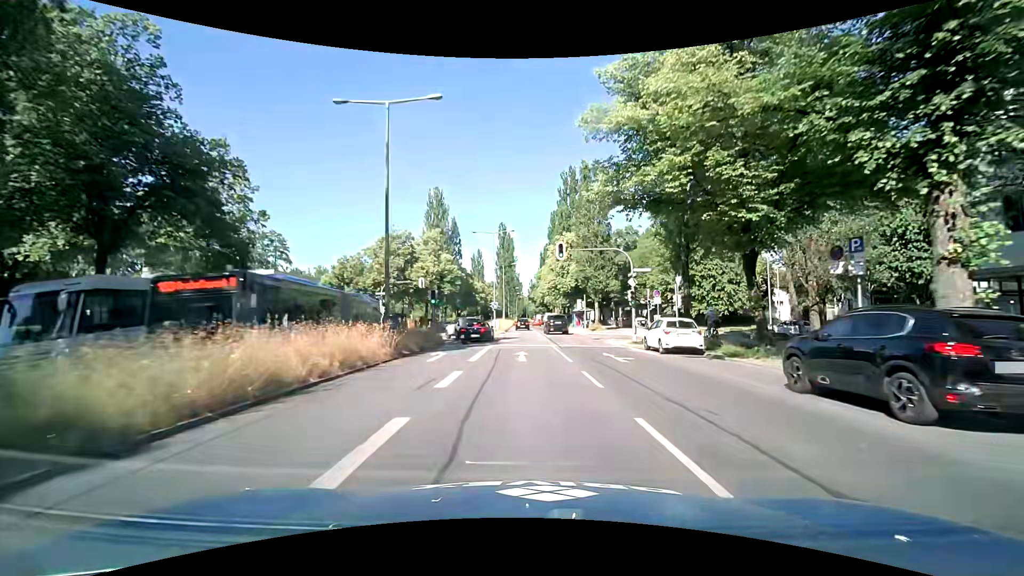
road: secondary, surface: asphalt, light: Day
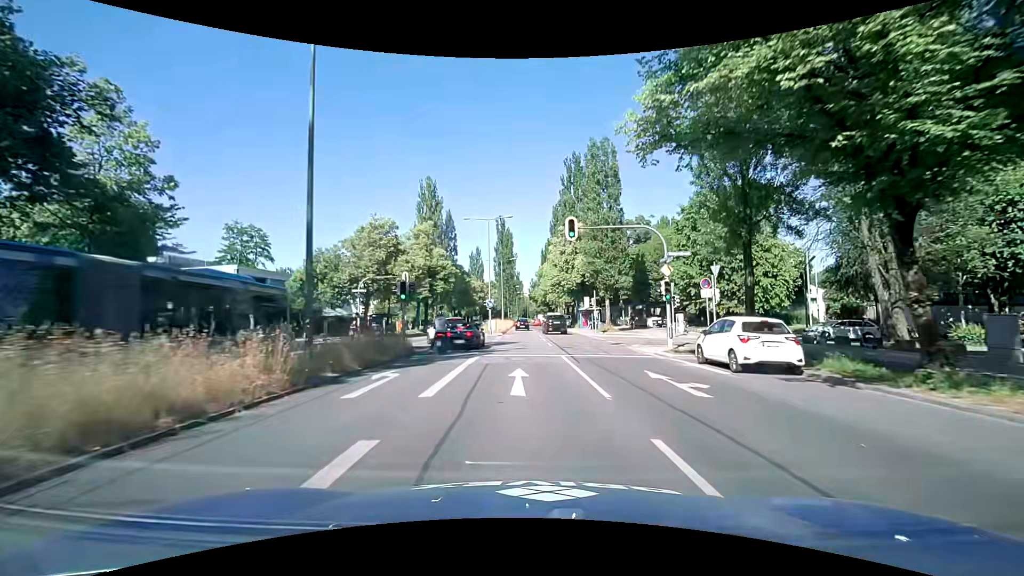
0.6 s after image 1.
(0.0, +7.2) m; 0°
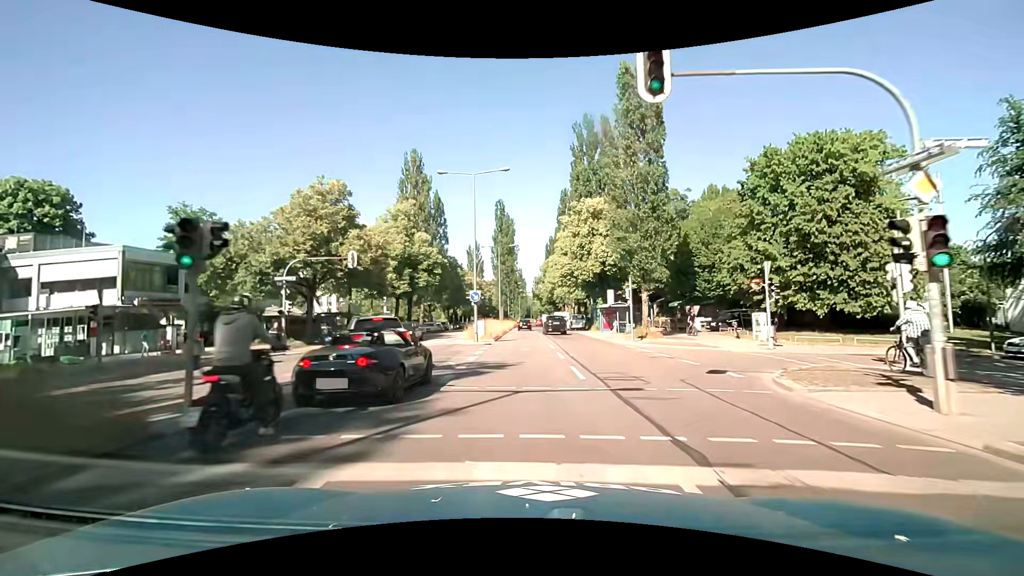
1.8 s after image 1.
(-0.1, +14.4) m; 0°
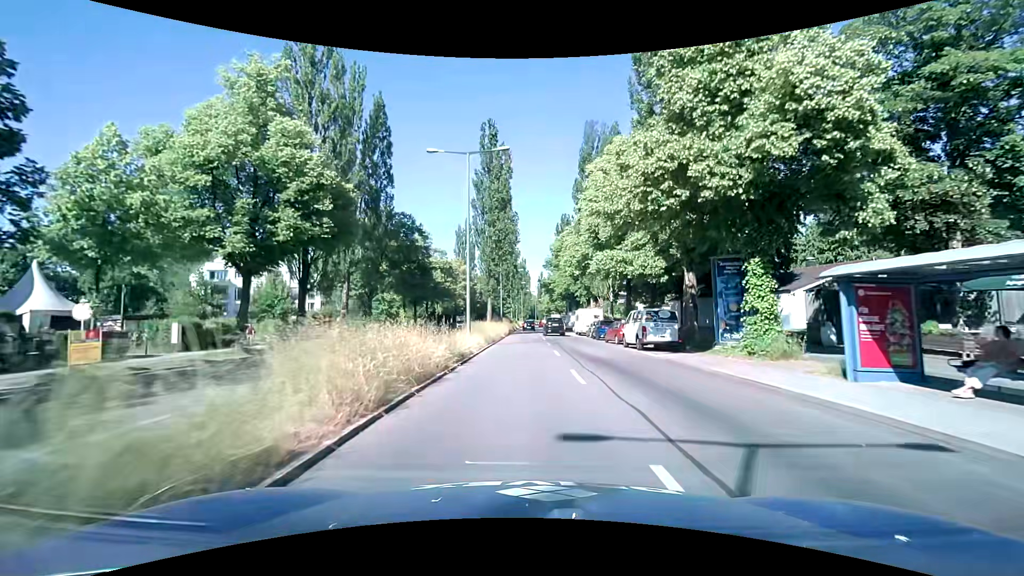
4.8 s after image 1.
(-0.3, +35.5) m; 0°
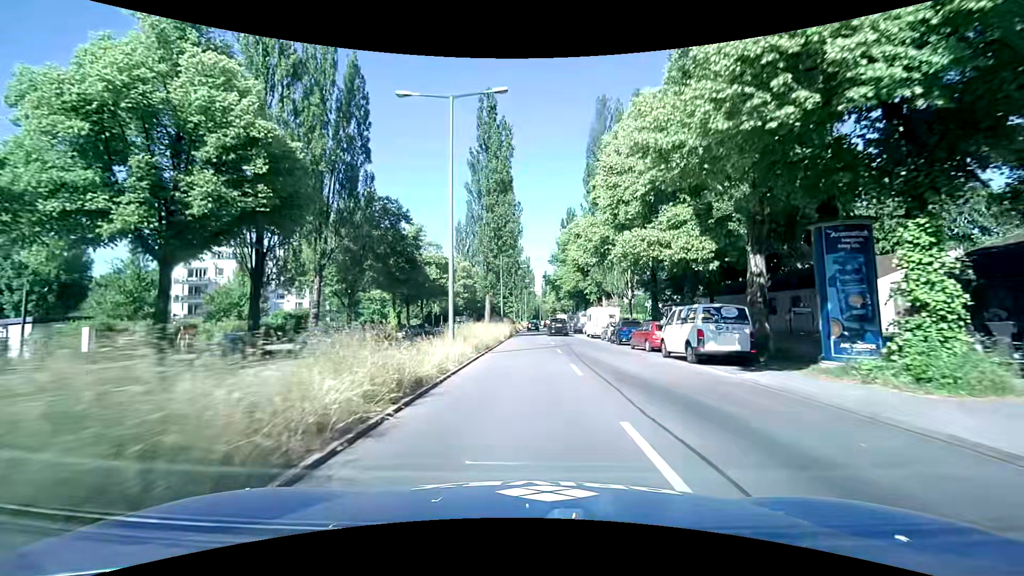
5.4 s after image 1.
(-0.1, +7.0) m; -1°
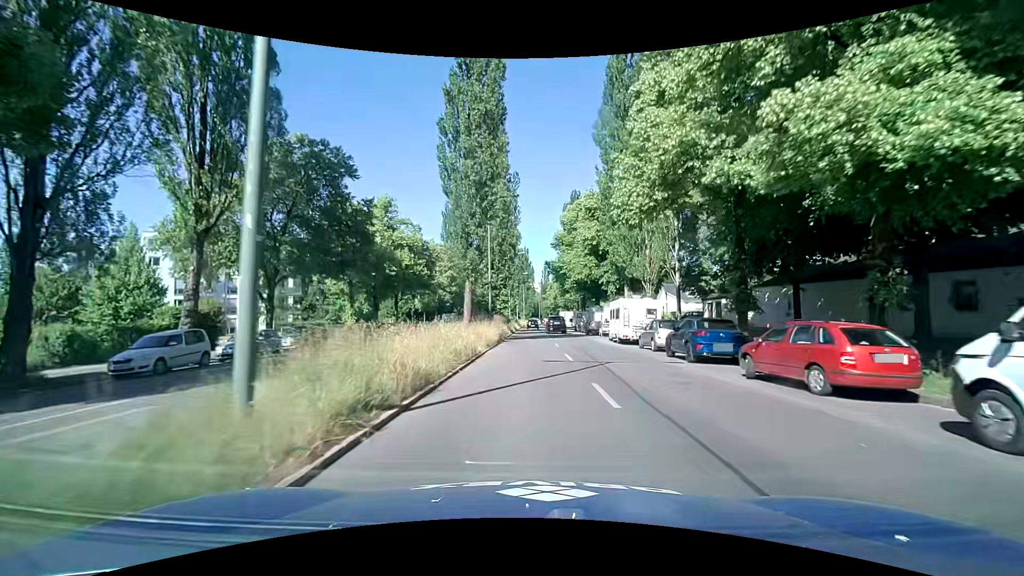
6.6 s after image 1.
(-0.1, +14.0) m; 0°
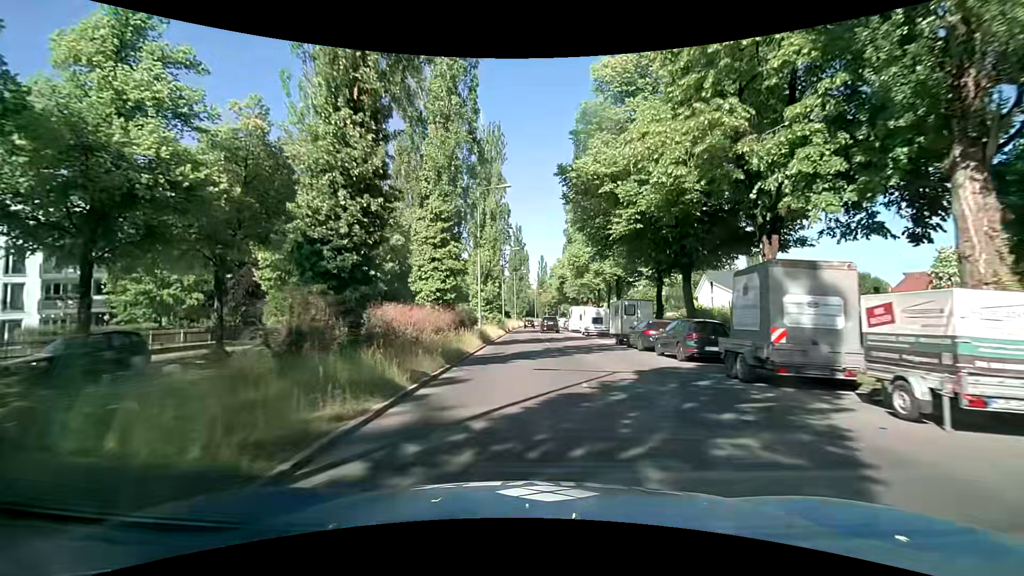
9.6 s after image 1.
(+0.4, +34.6) m; +2°
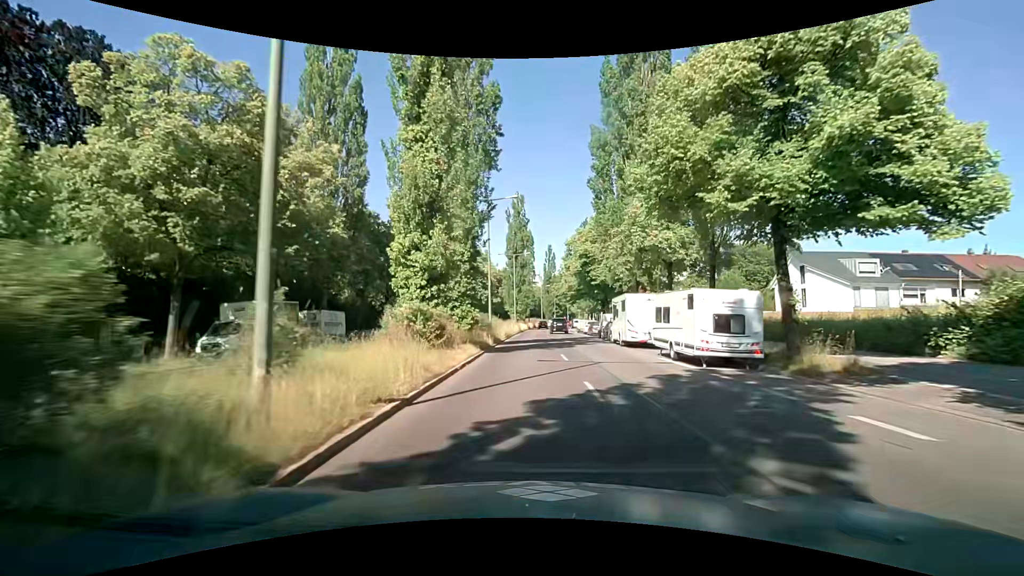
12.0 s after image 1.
(-0.8, +28.2) m; -3°
(0, +10) (0, +20) (0, +30) (+1, +40) (+1, +50) (+1, +60) (+2, +70) (+2, +80) (+3, +90) (+4, +100) m
